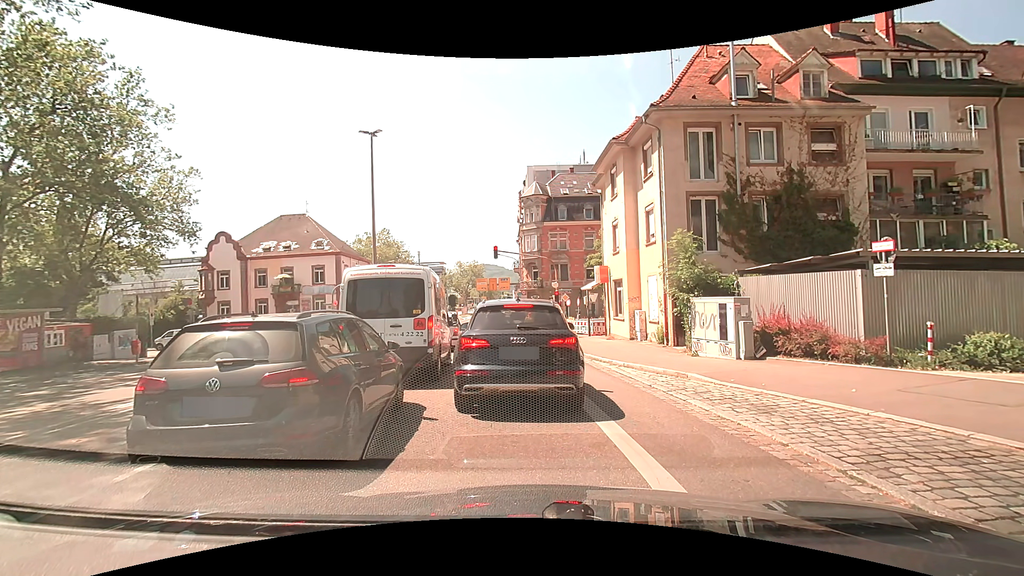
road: secondary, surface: asphalt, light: Day
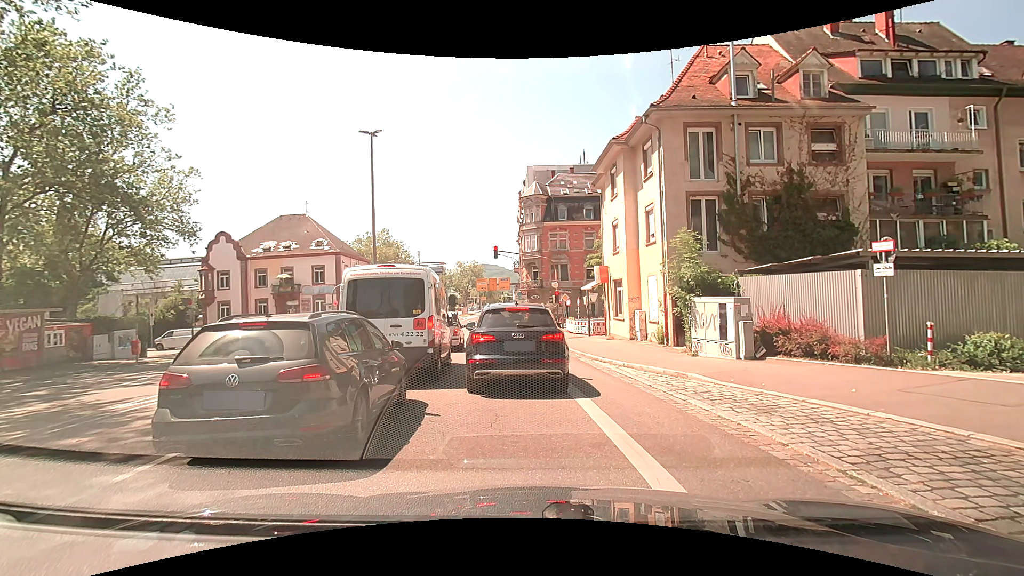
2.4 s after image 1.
(0.0, 0.0) m; 0°
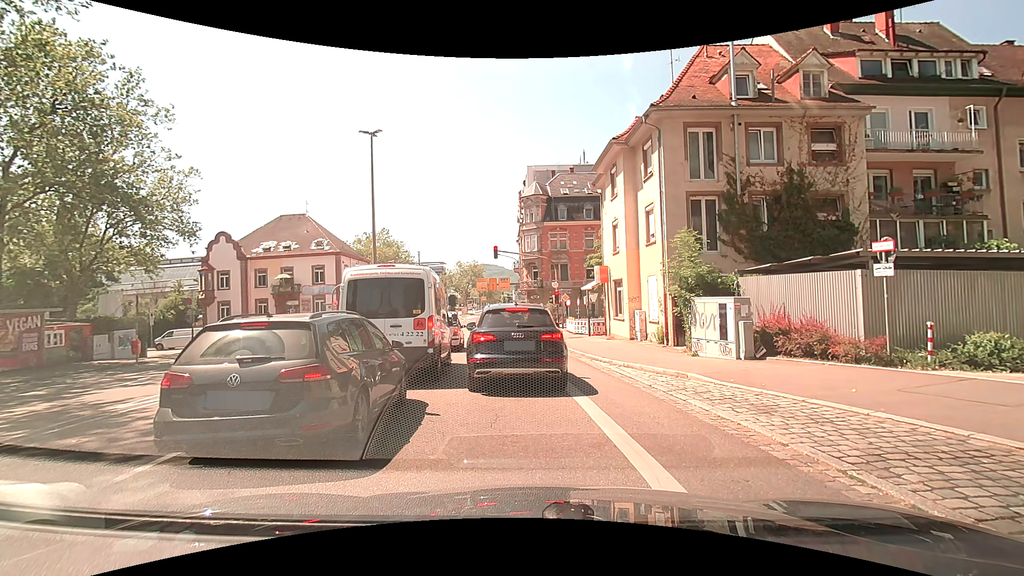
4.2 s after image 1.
(0.0, 0.0) m; 0°
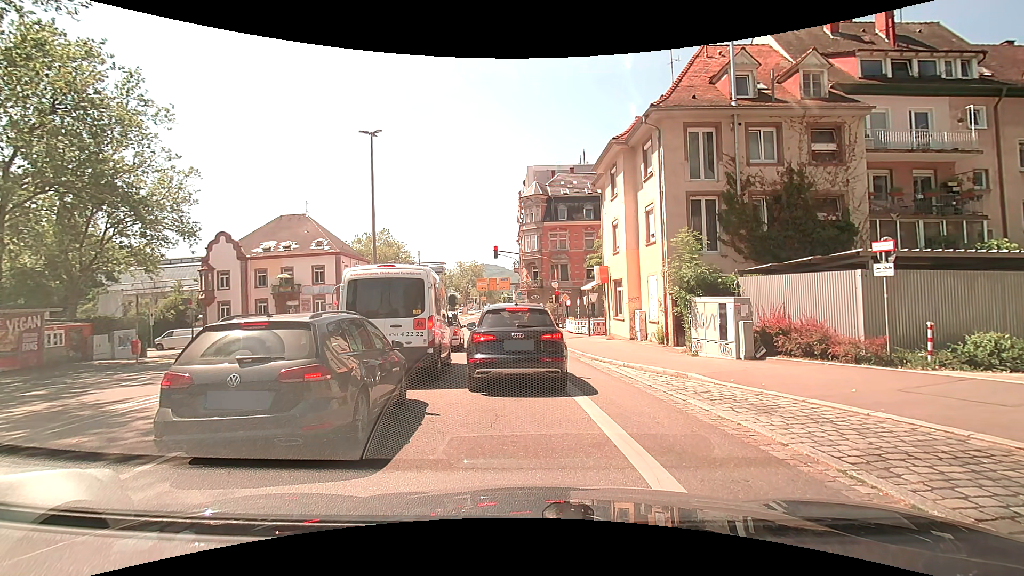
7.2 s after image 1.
(0.0, 0.0) m; 0°
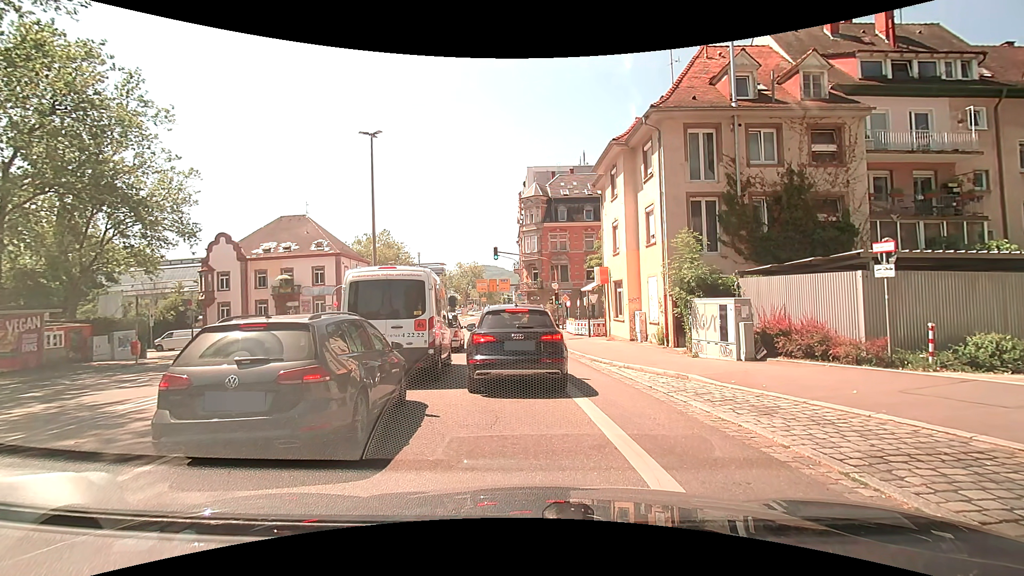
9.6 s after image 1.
(0.0, 0.0) m; 0°
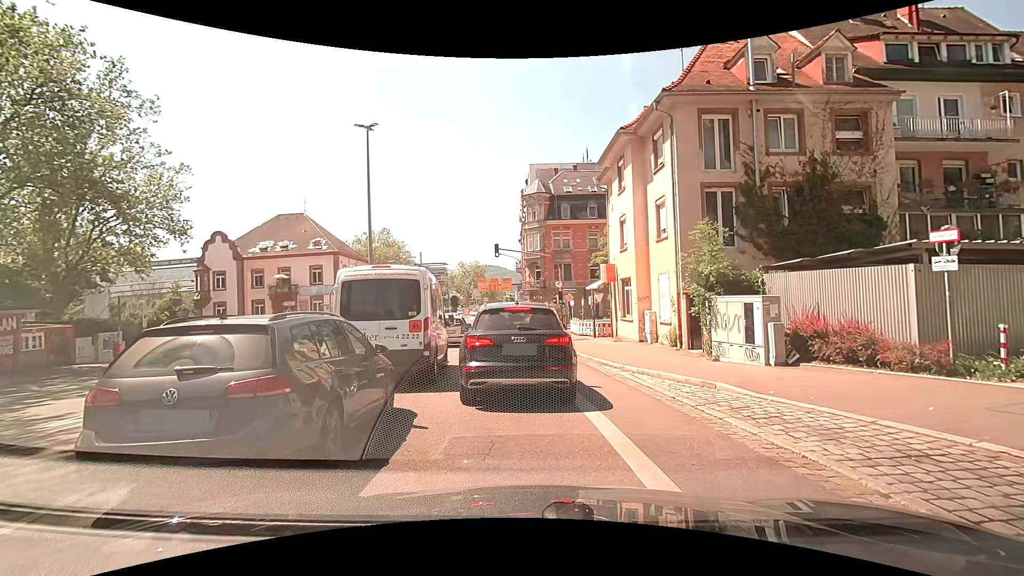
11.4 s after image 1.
(0.0, +1.4) m; 0°
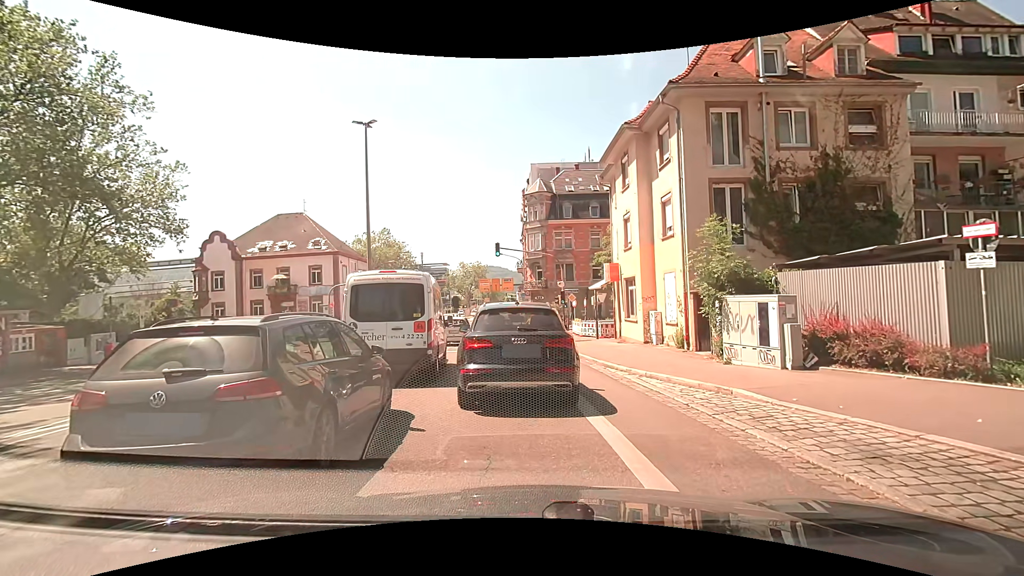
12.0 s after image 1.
(0.0, +0.6) m; 0°
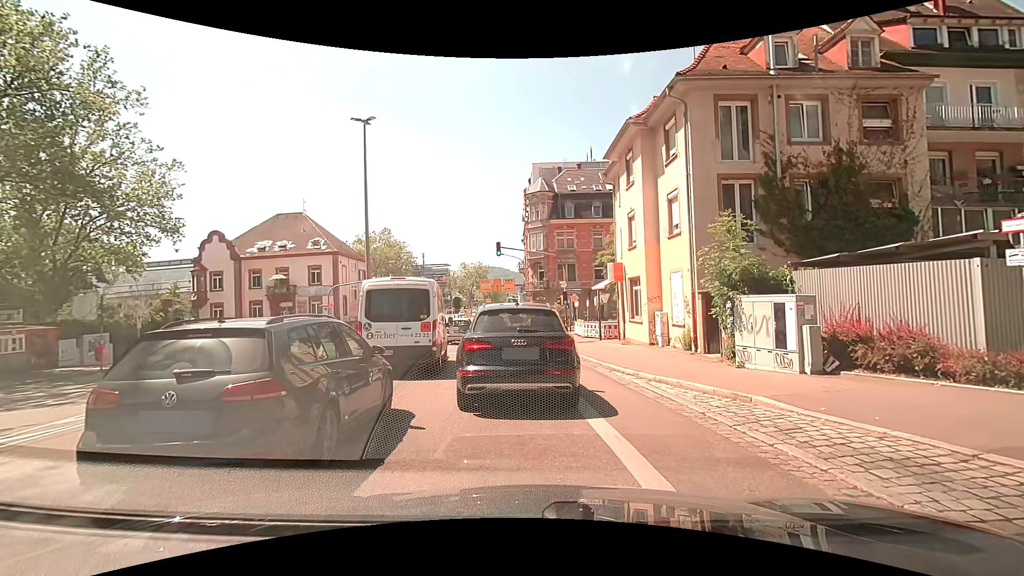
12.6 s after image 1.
(0.0, +0.7) m; 0°
